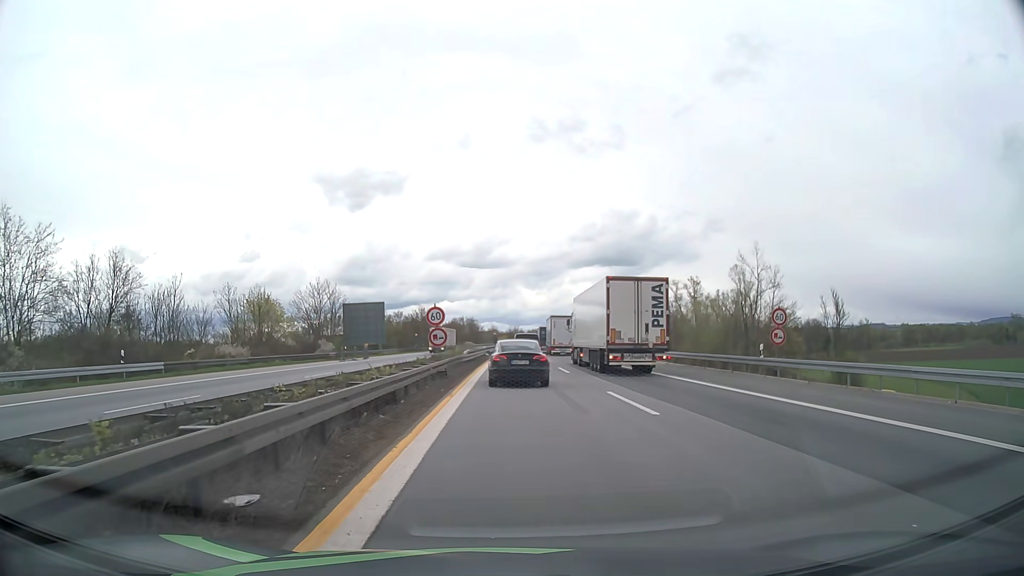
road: motorway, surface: asphalt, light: Day
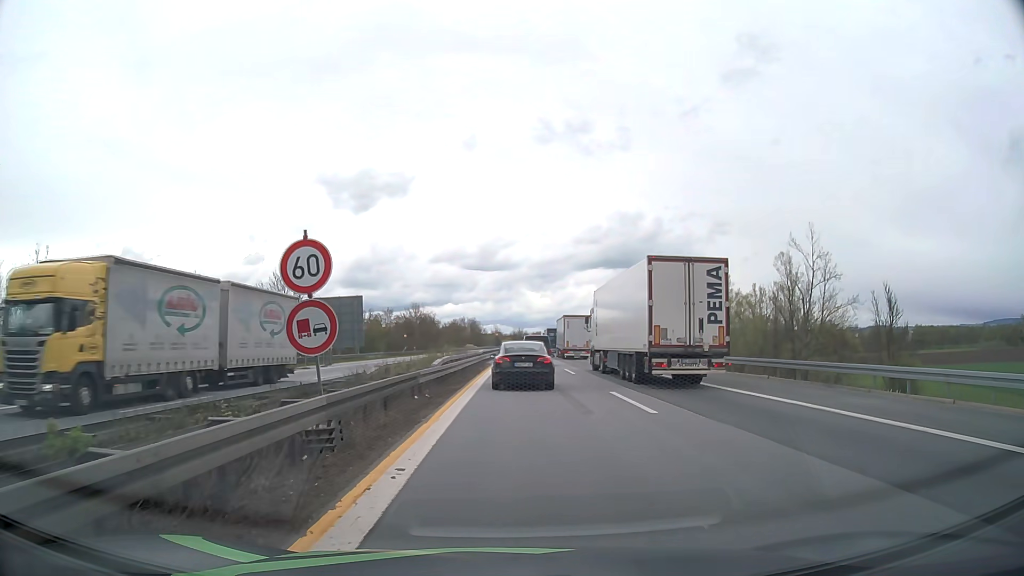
(0.0, +17.5) m; 0°
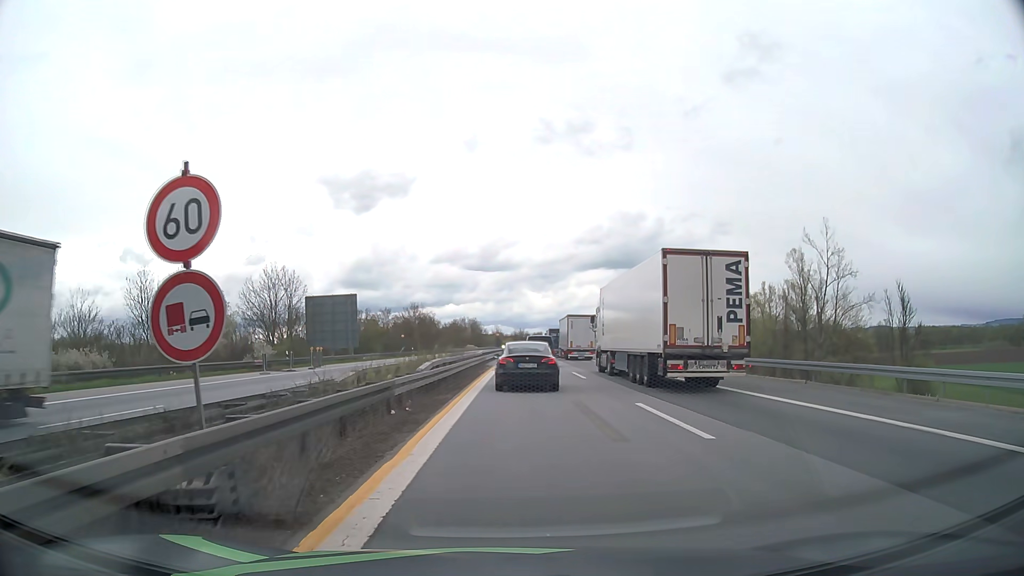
(0.0, +3.7) m; 0°
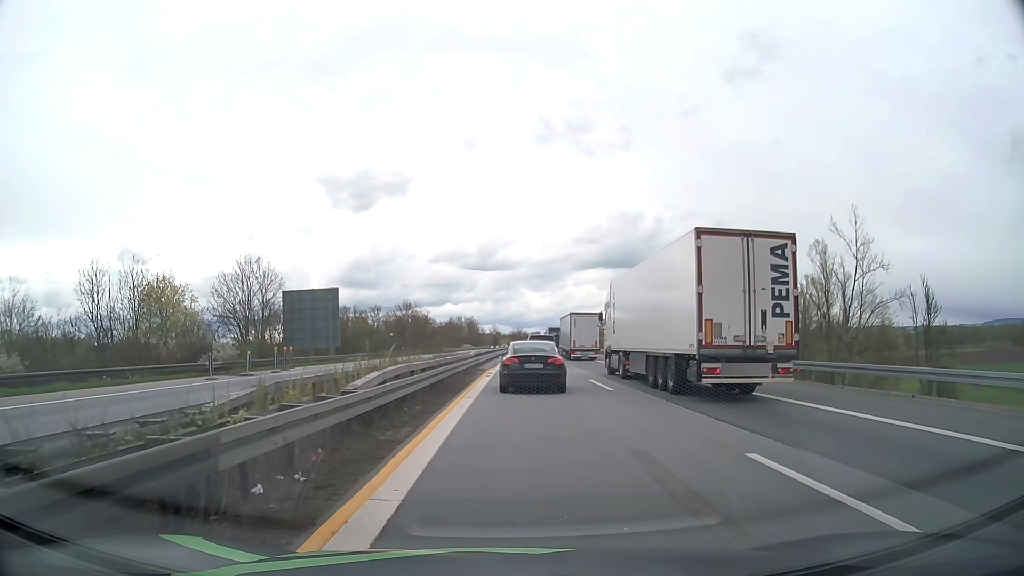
(0.0, +7.6) m; 0°
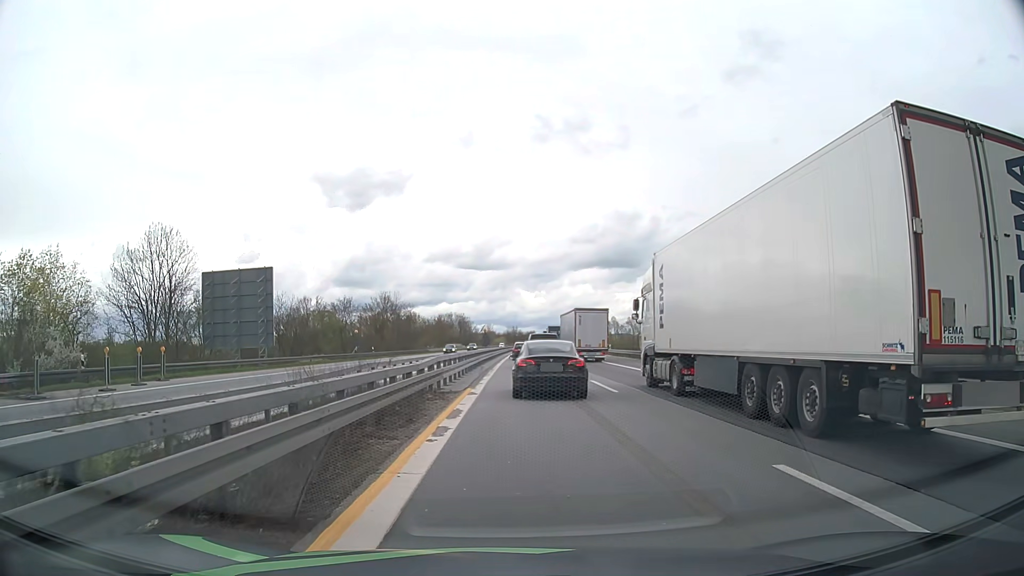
(+0.1, +18.9) m; 0°
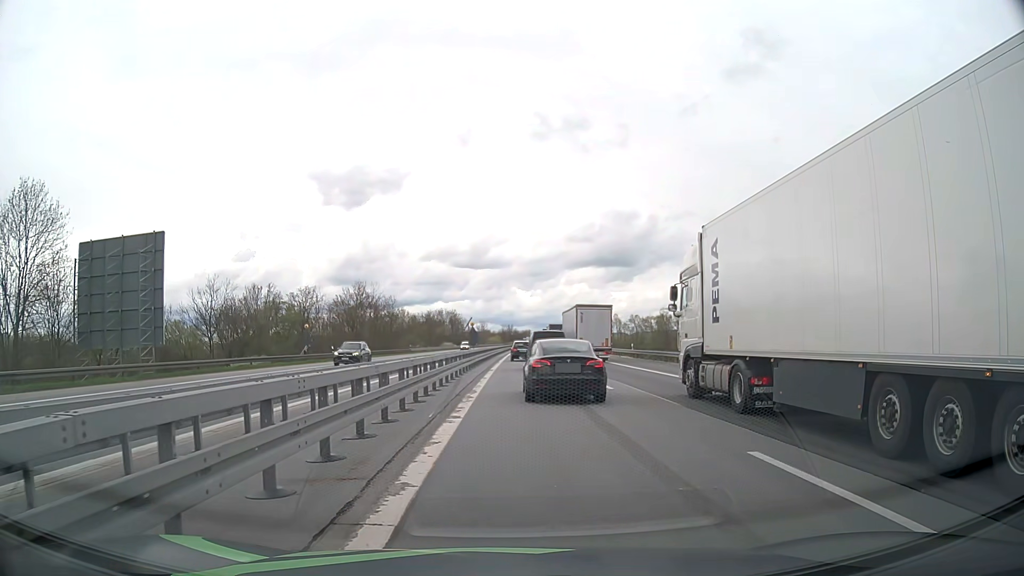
(+0.1, +17.0) m; +1°
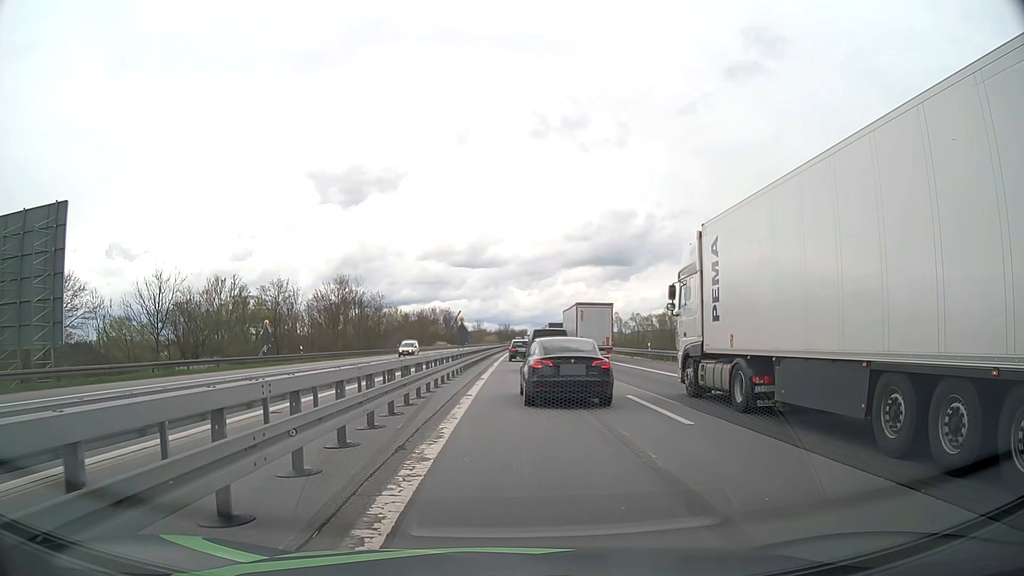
(0.0, +9.0) m; 0°
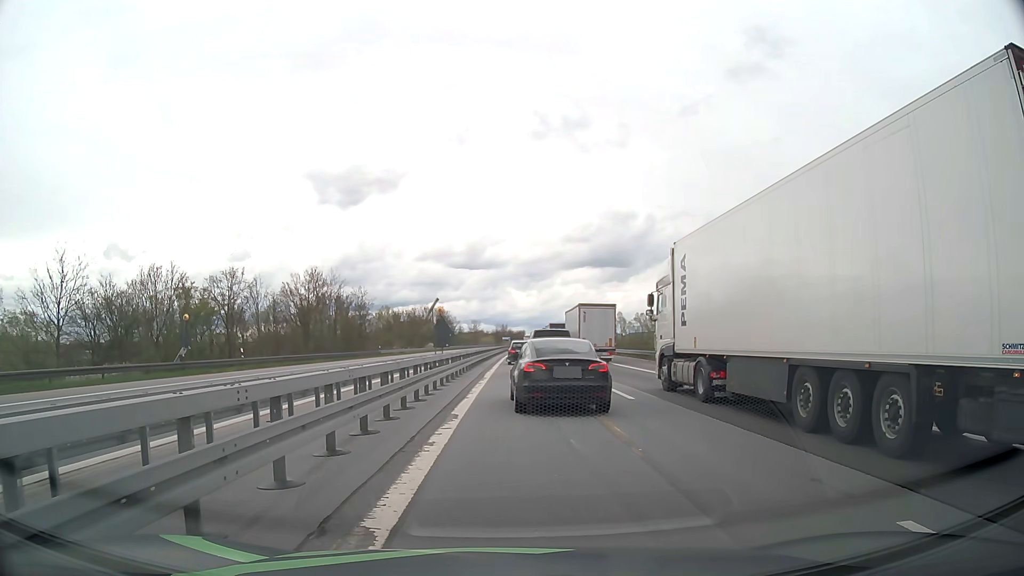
(0.0, +12.5) m; 0°
